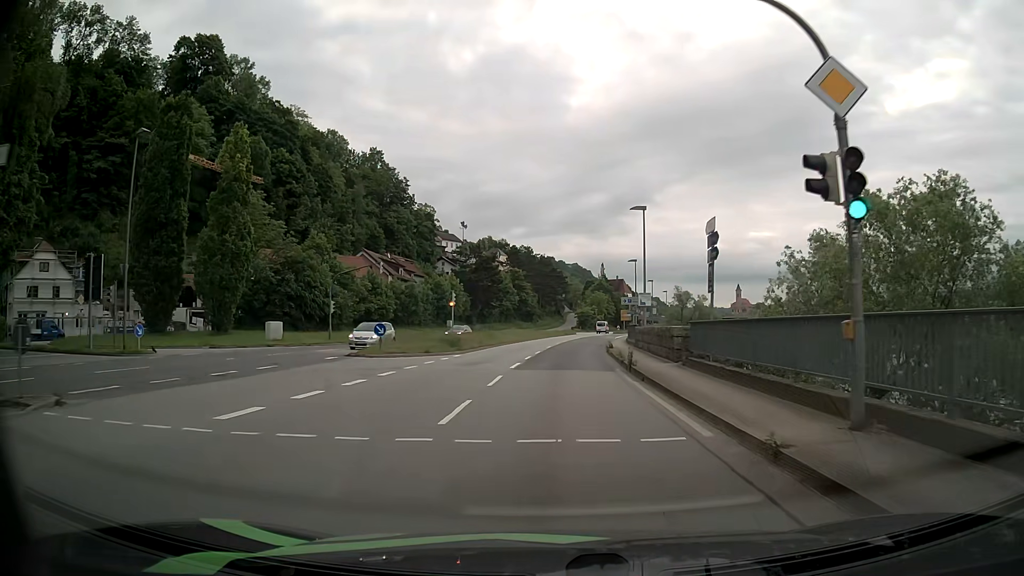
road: primary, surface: asphalt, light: Day
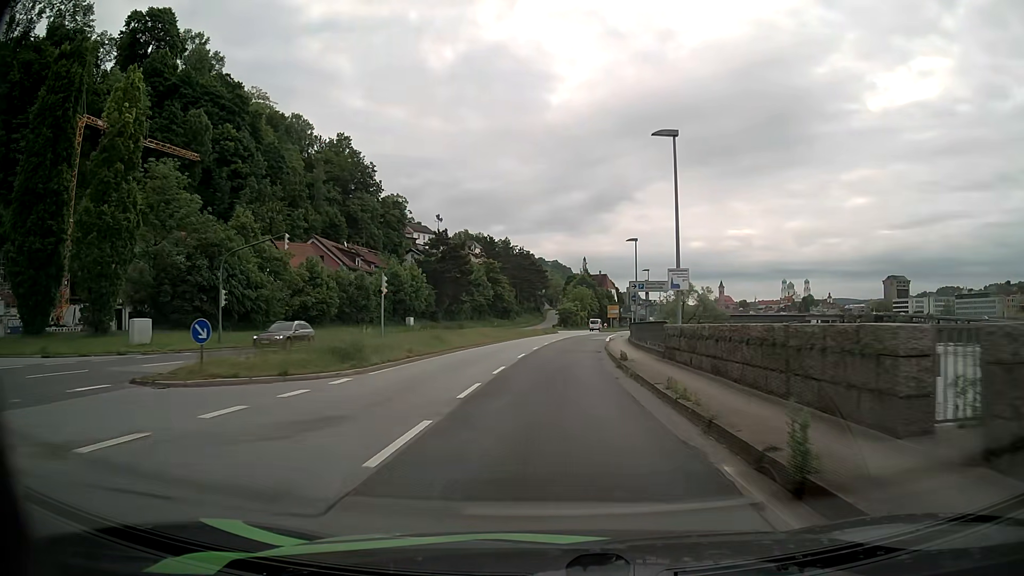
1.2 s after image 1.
(+0.2, +15.0) m; +2°
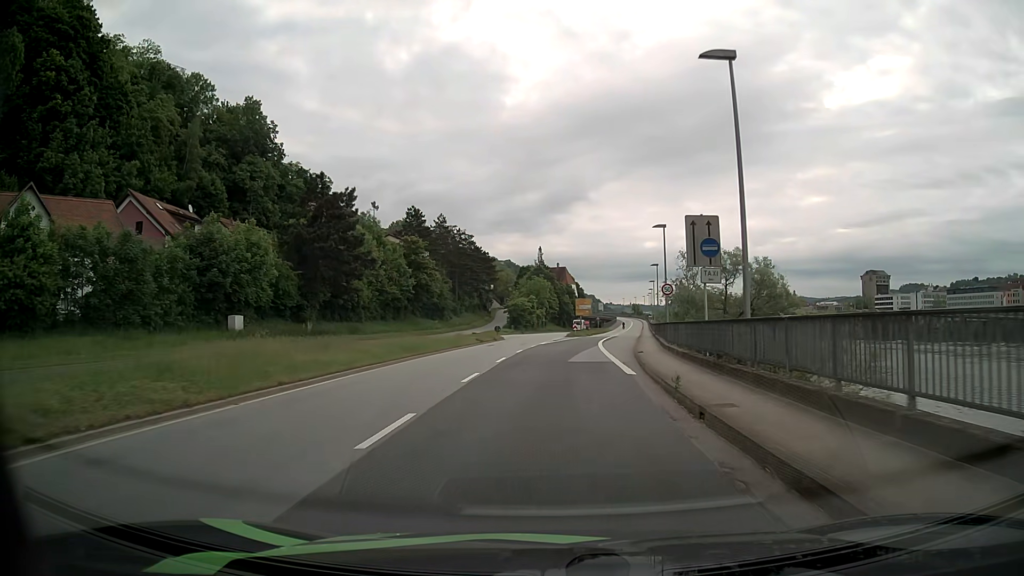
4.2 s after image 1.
(+1.0, +37.8) m; +3°
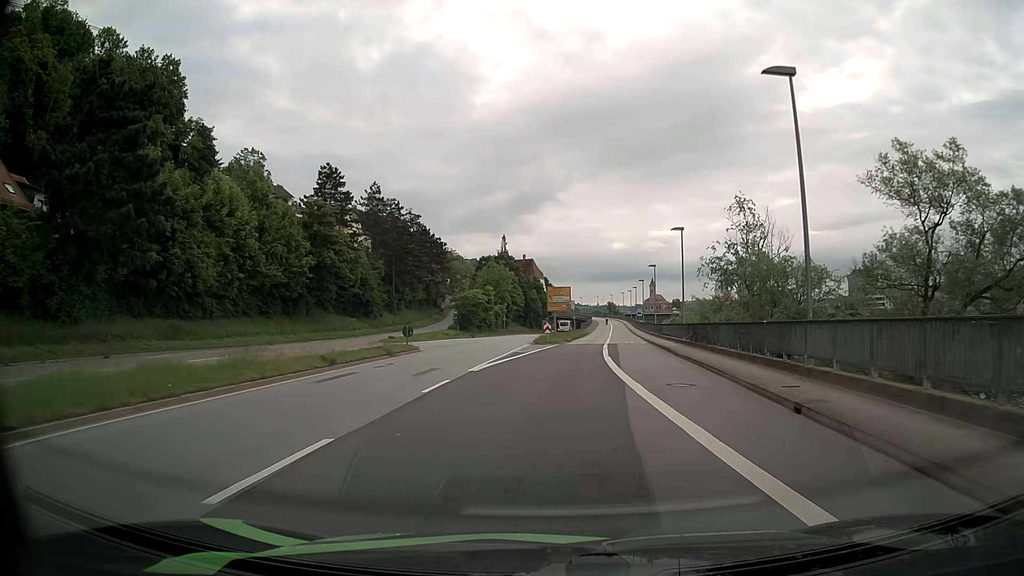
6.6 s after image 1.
(+0.8, +29.4) m; +3°
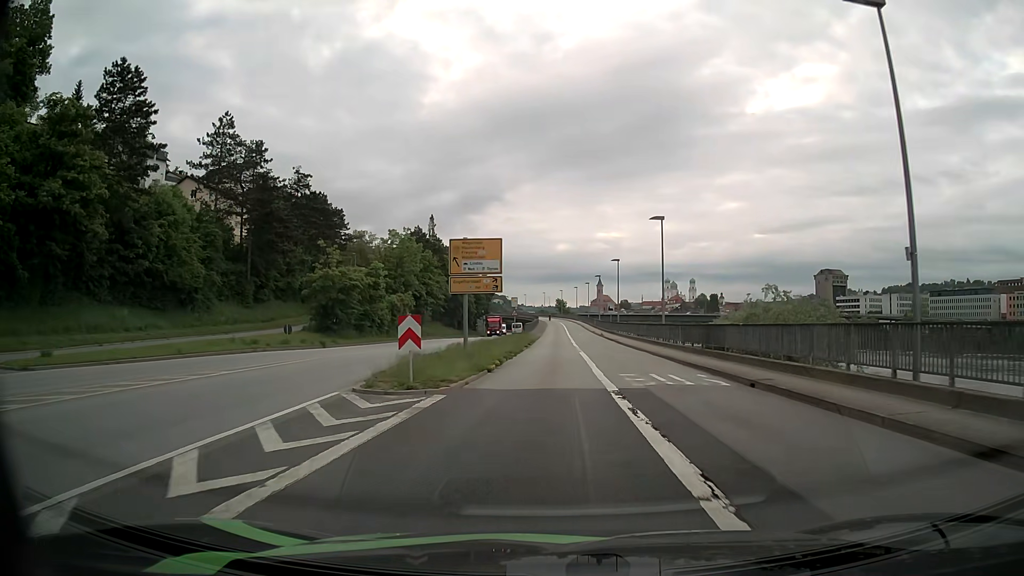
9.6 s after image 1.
(+1.7, +35.4) m; +5°
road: primary_link
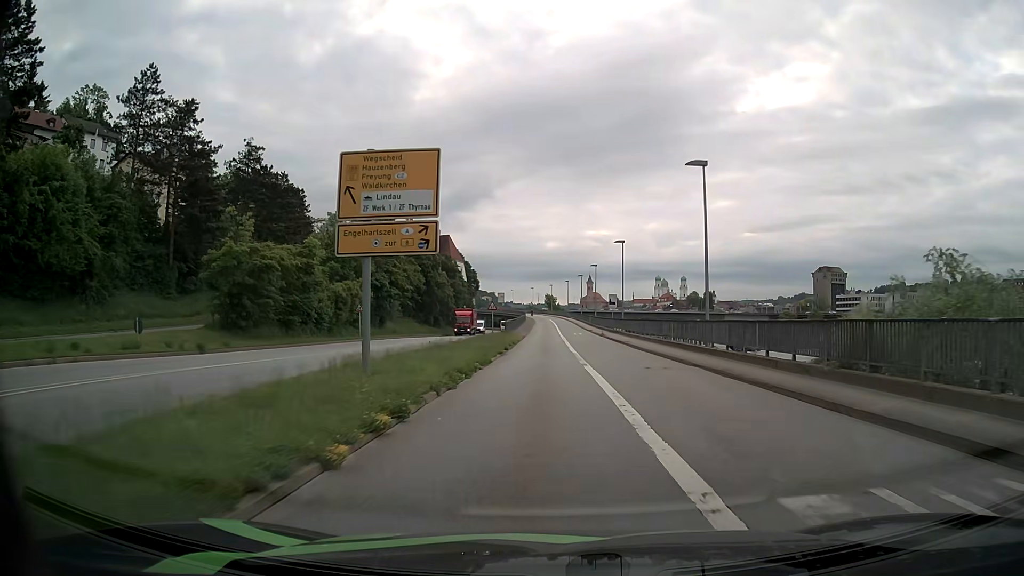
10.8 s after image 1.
(+0.1, +14.1) m; +1°
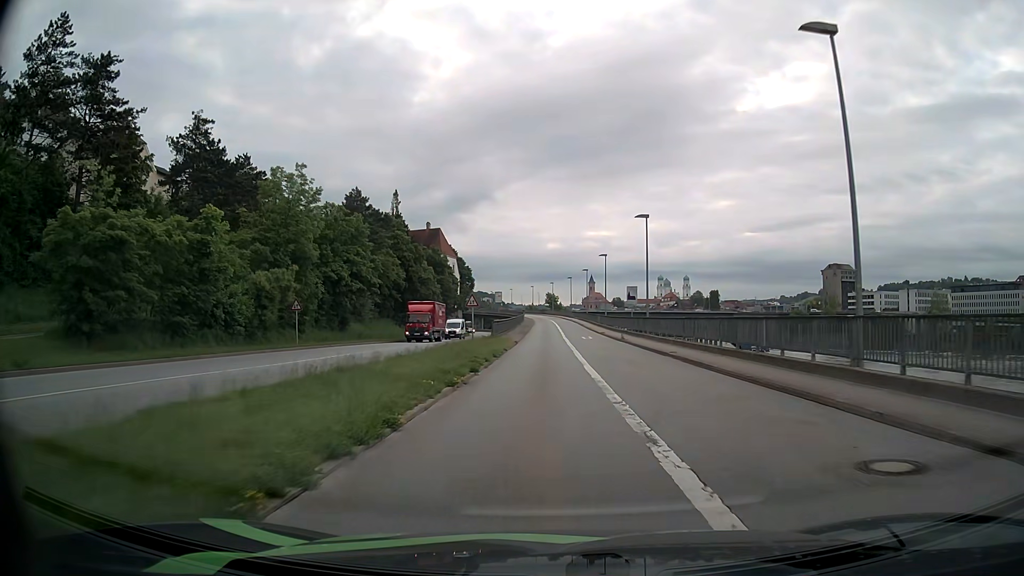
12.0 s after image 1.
(0.0, +14.1) m; 0°
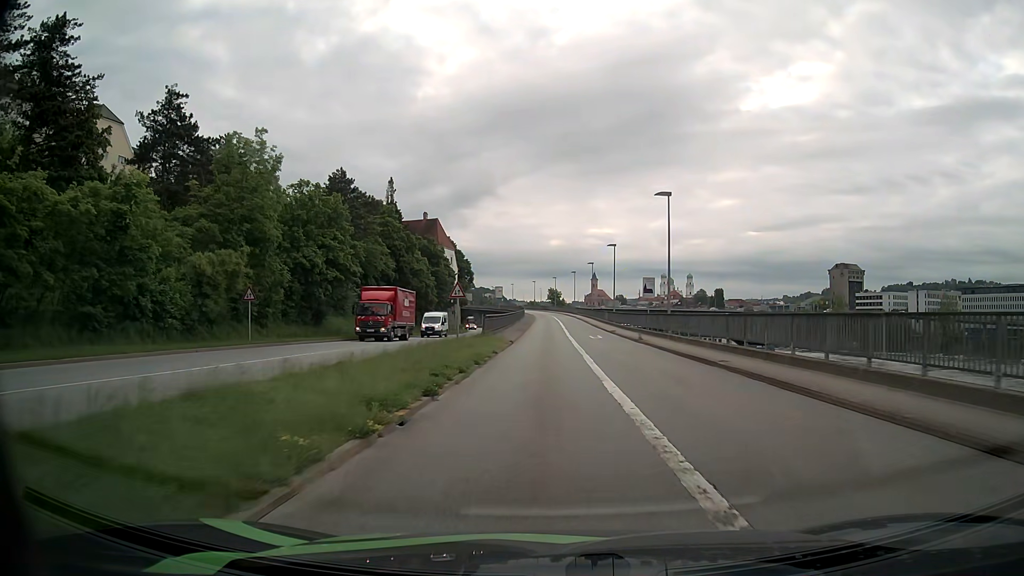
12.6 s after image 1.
(-0.1, +7.0) m; -1°
(0, +10) (0, +20) (0, +30) (0, +40) (0, +50) (0, +60) (0, +70) (0, +80) (0, +90) (0, +100) m
